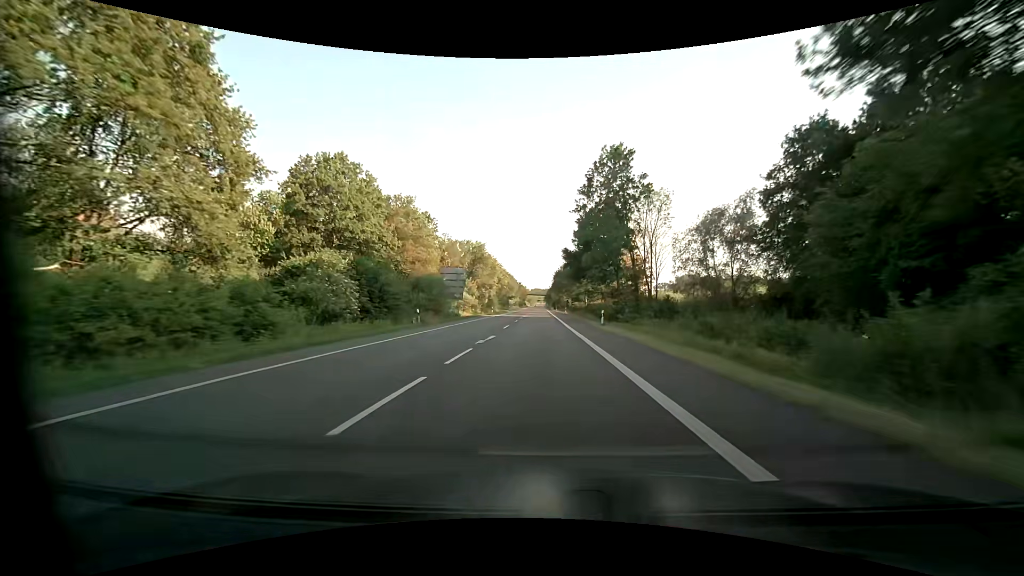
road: primary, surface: asphalt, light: Day
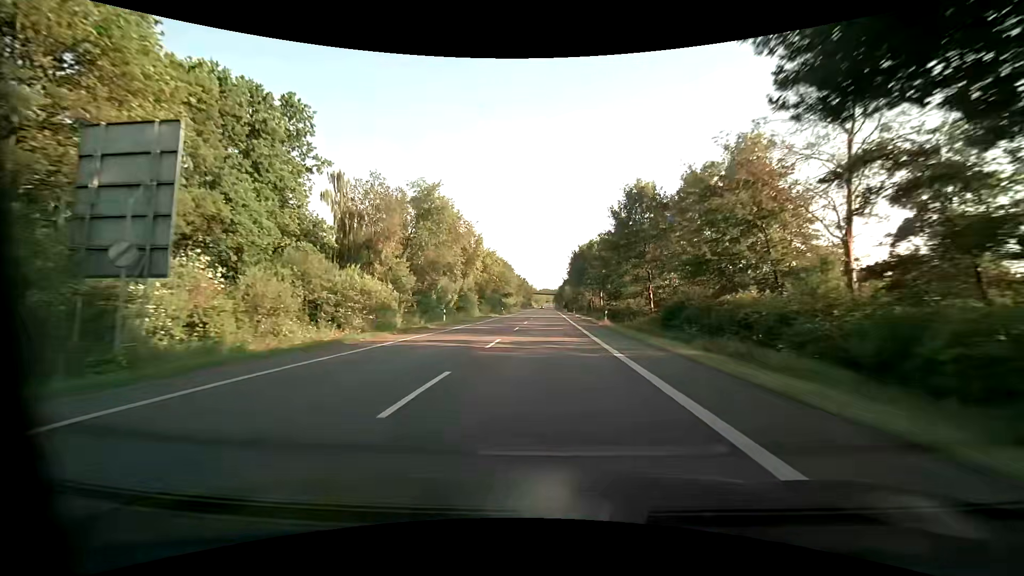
(-0.4, +45.8) m; -1°
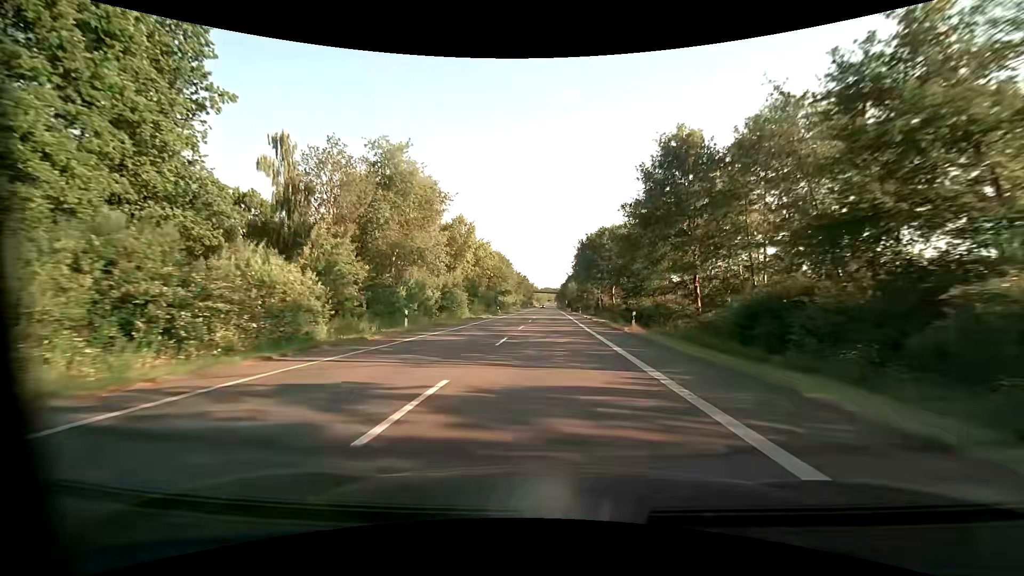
(-0.1, +11.2) m; -1°
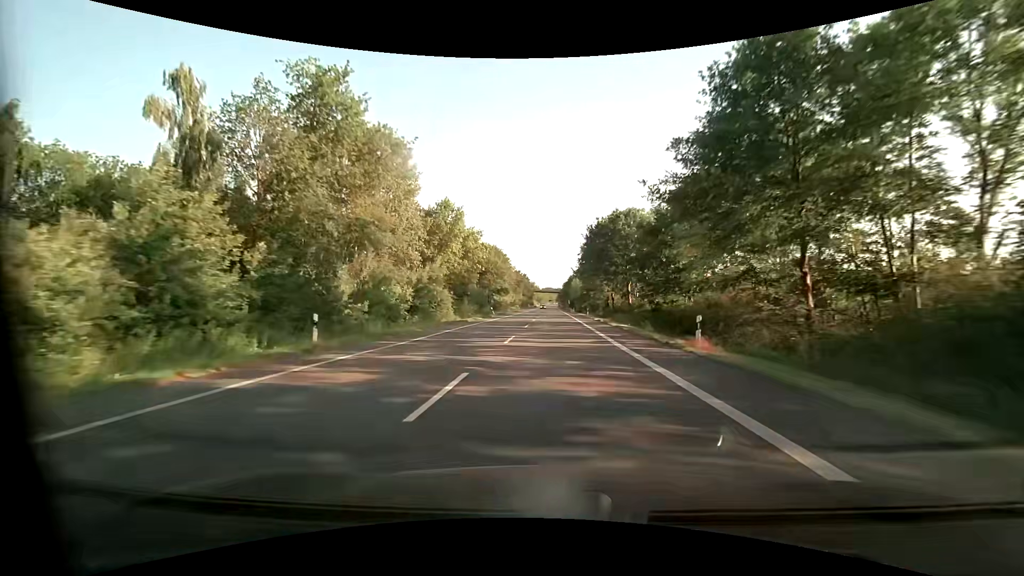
(0.0, +11.1) m; 0°
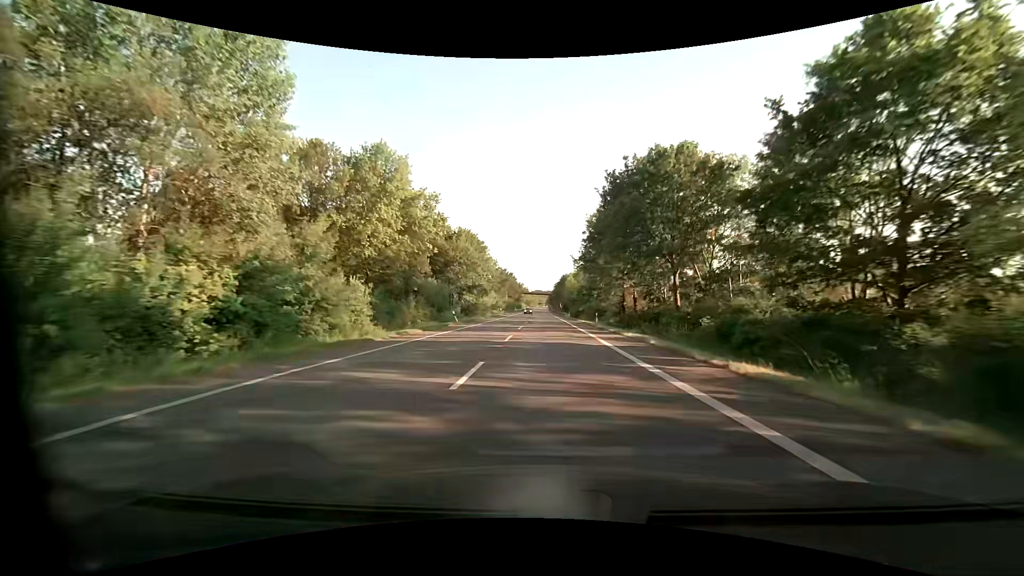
(+0.1, +21.9) m; +1°
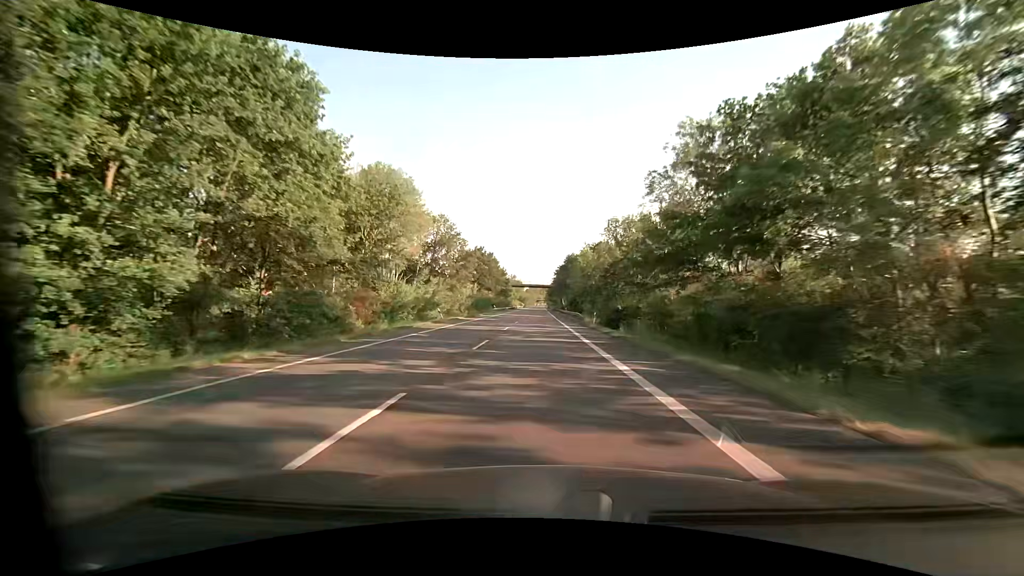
(+0.5, +52.9) m; 0°
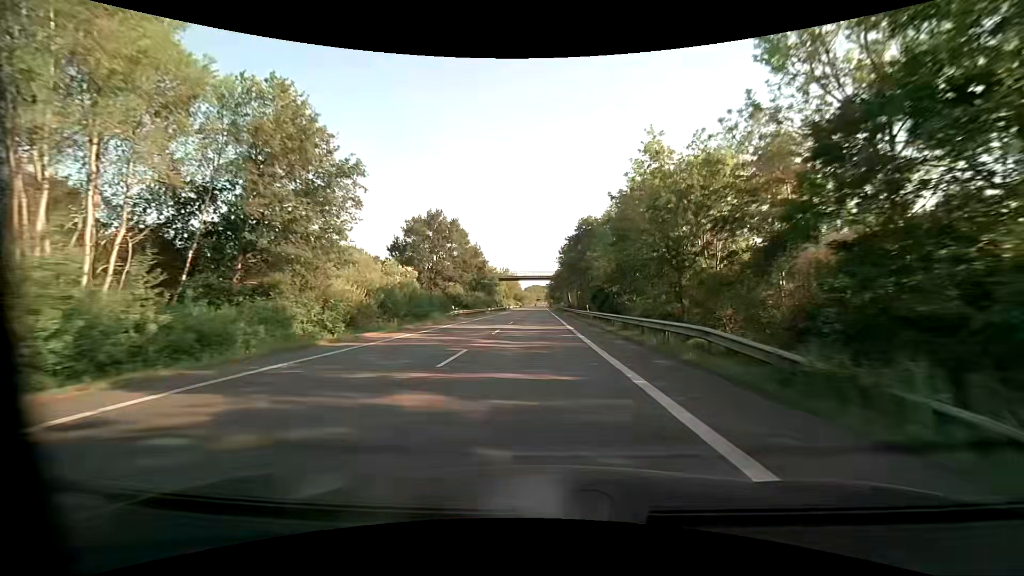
(+0.1, +41.2) m; +1°
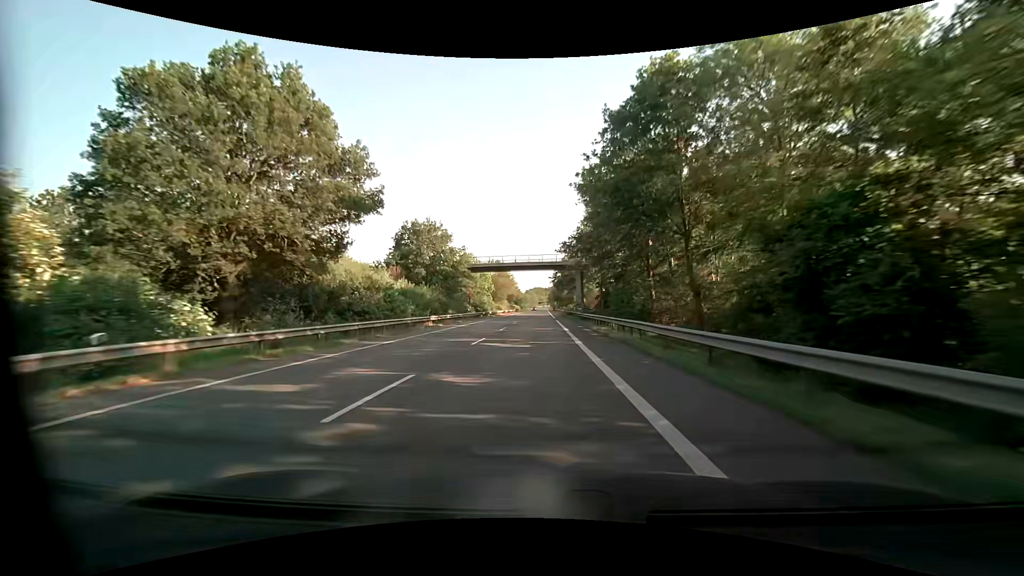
(-0.1, +41.2) m; -1°
(0, +10) (0, +20) (0, +30) (0, +40) (0, +50) (0, +60) (0, +70) (0, +80) (0, +90) (0, +100) m
